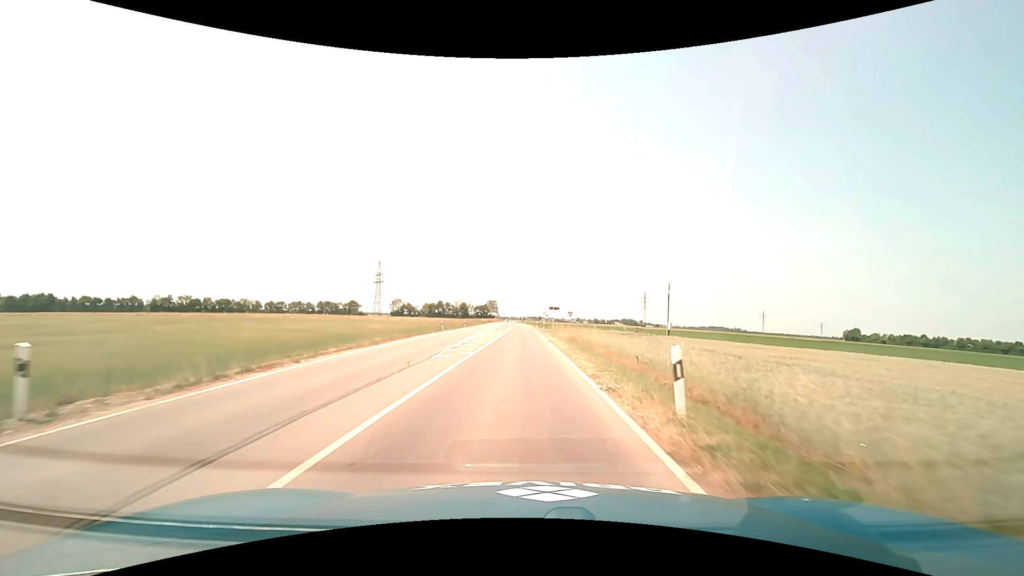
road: tertiary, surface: asphalt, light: Day
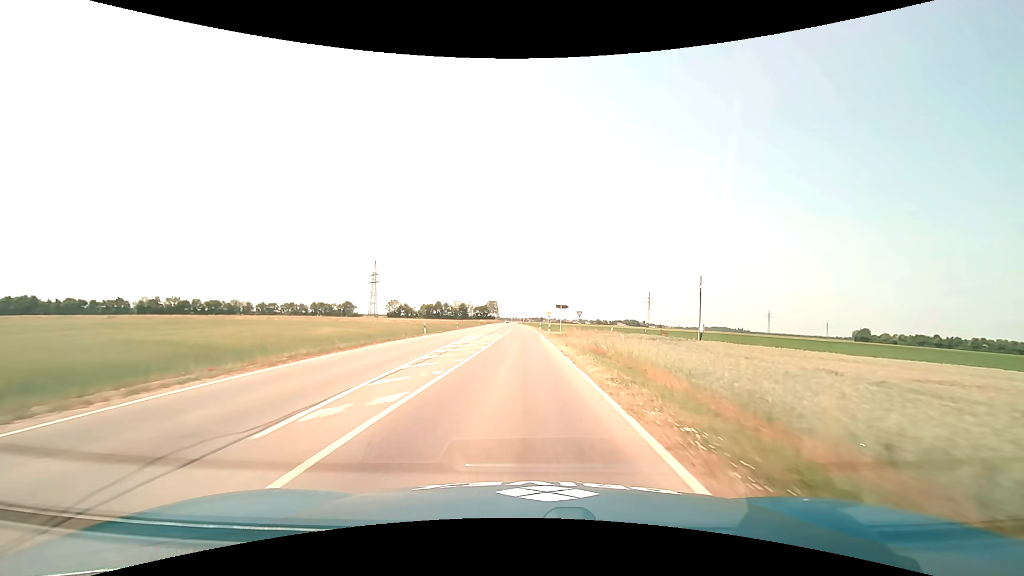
(0.0, +10.8) m; 0°
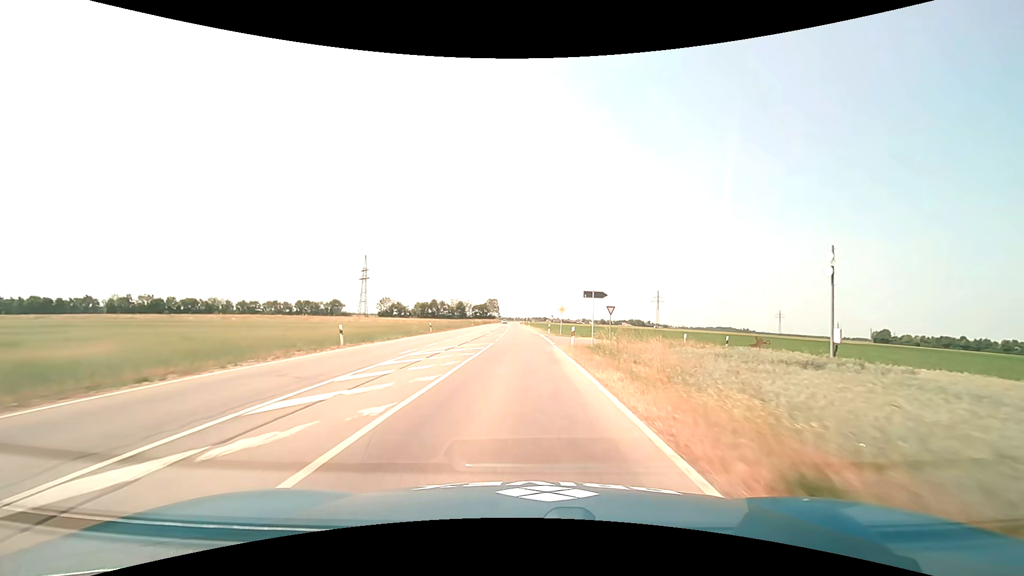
(-0.1, +21.6) m; 0°
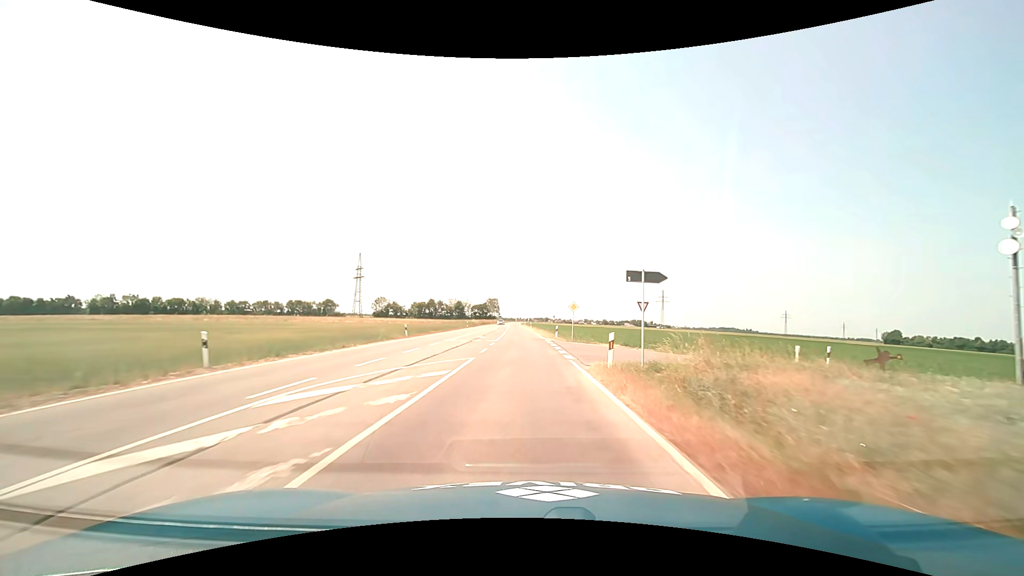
(0.0, +10.9) m; 0°
